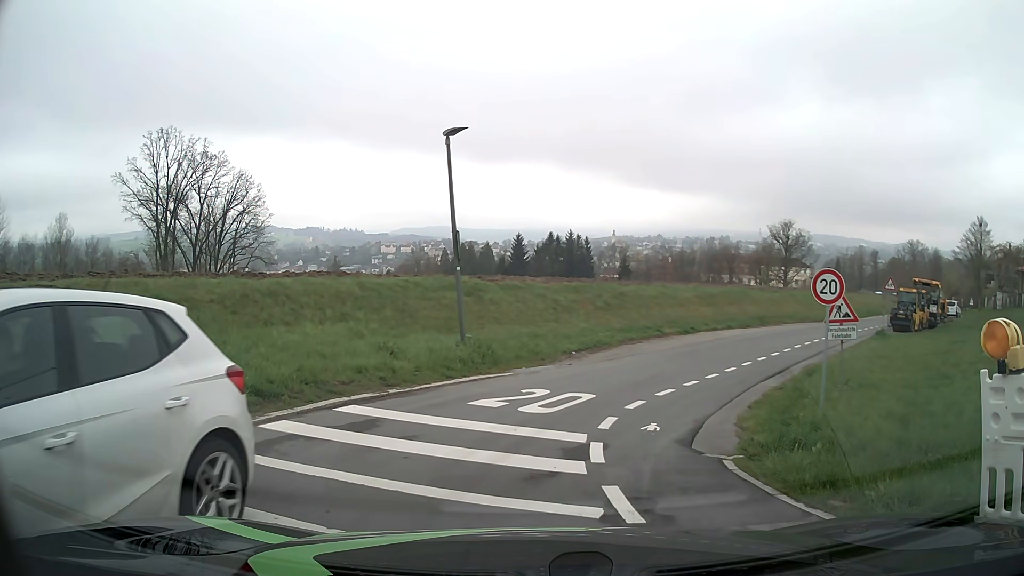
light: Day
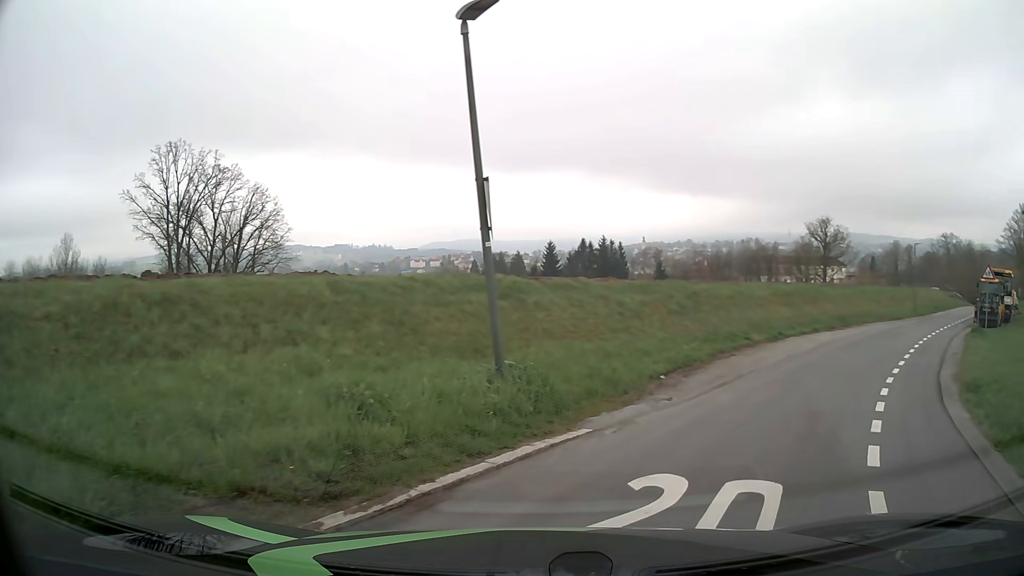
(-0.9, +6.5) m; -4°
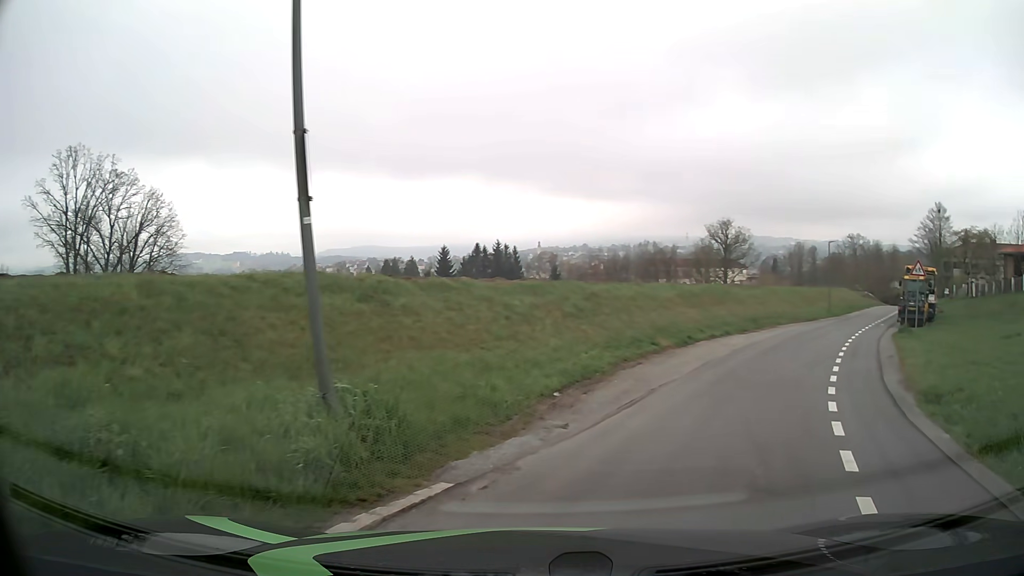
(+0.1, +2.4) m; +8°
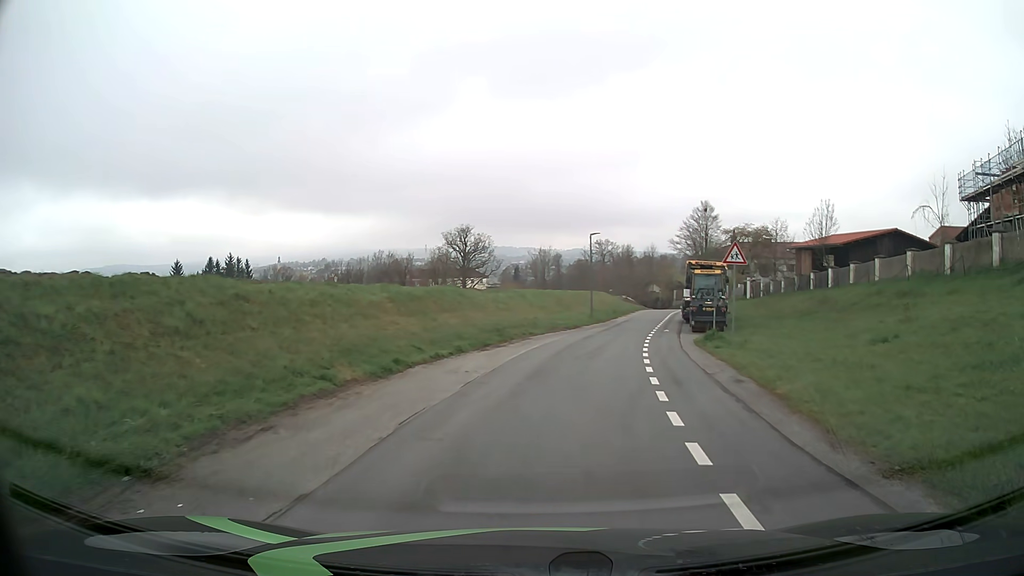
(+1.8, +8.2) m; +22°
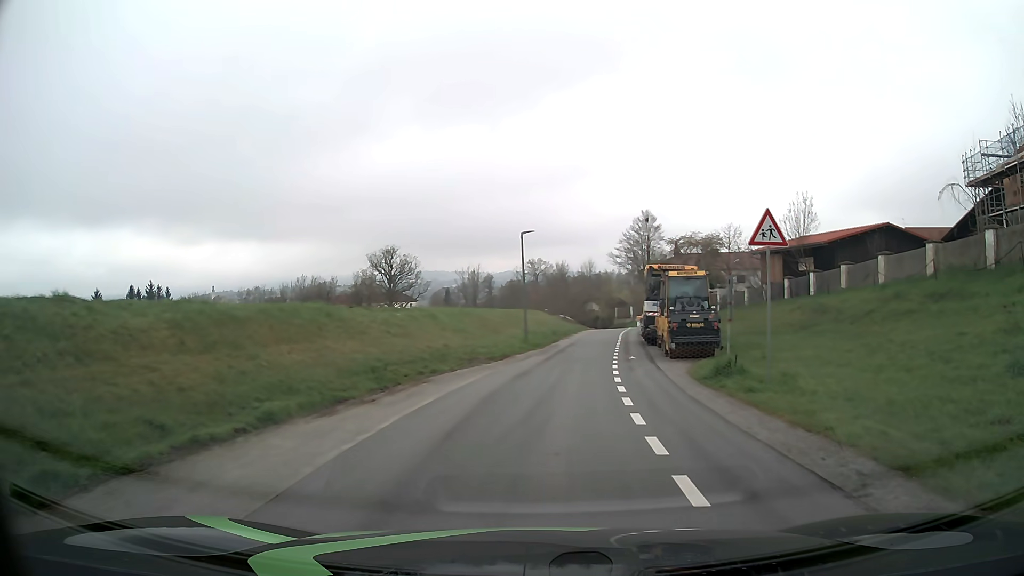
(+0.6, +9.4) m; +6°
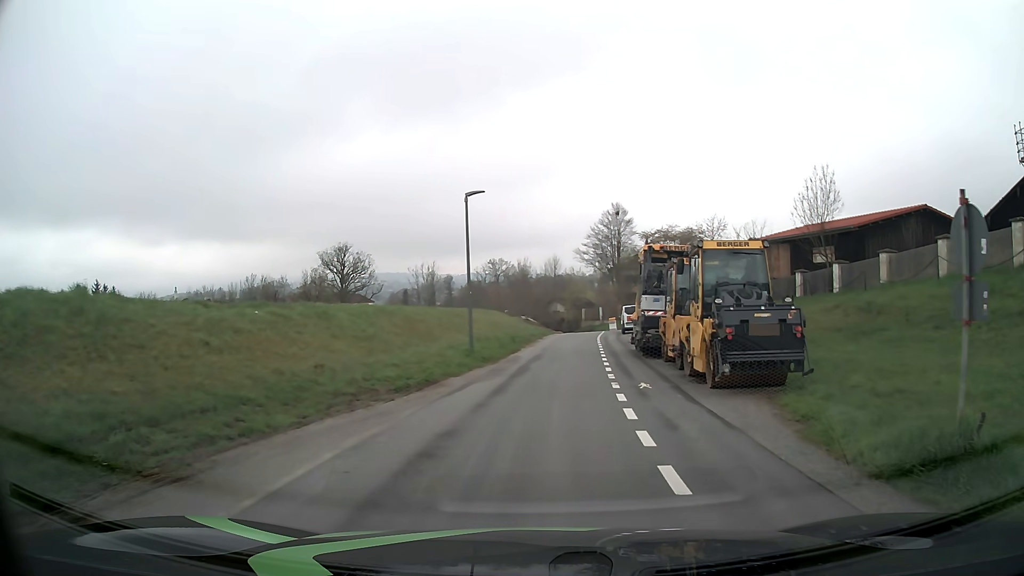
(+0.2, +9.5) m; +3°
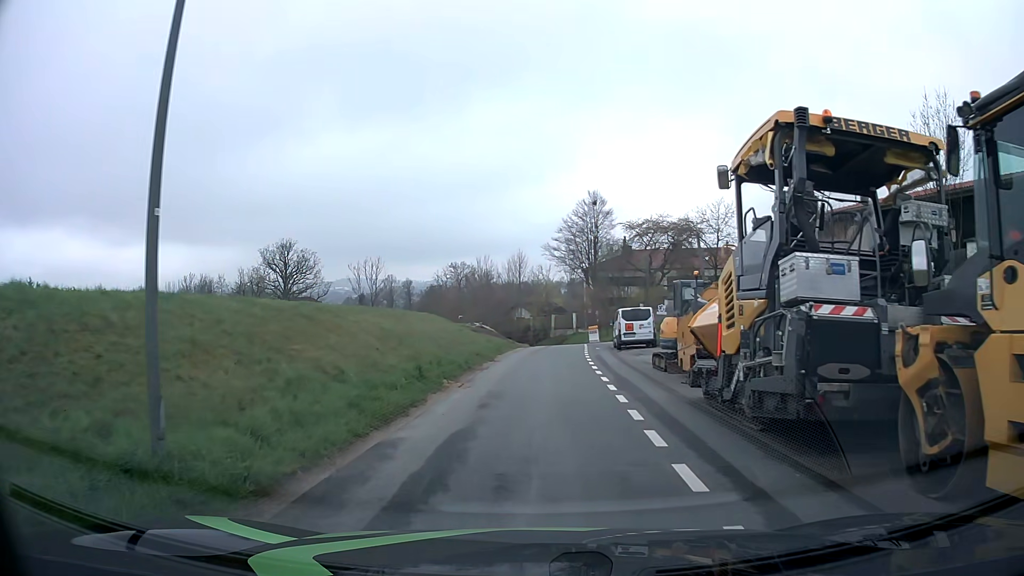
(+0.6, +15.9) m; +3°
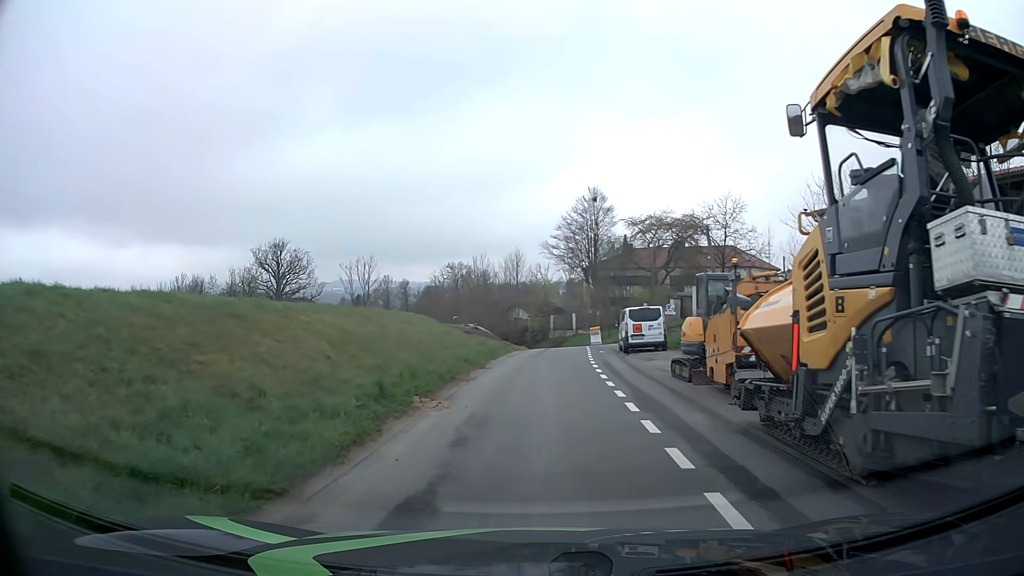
(0.0, +3.1) m; 0°
(0, +10) (+1, +20) (+1, +30) (+2, +40) (+2, +50) (0, +60) (-2, +70) (-6, +79) (-12, +86) (-20, +93) m
